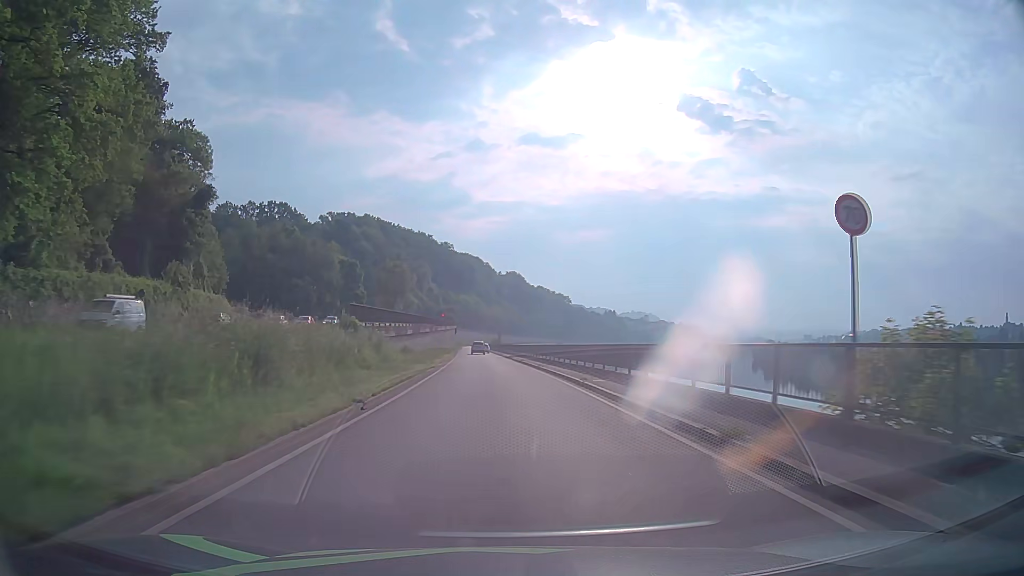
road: primary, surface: asphalt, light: Day
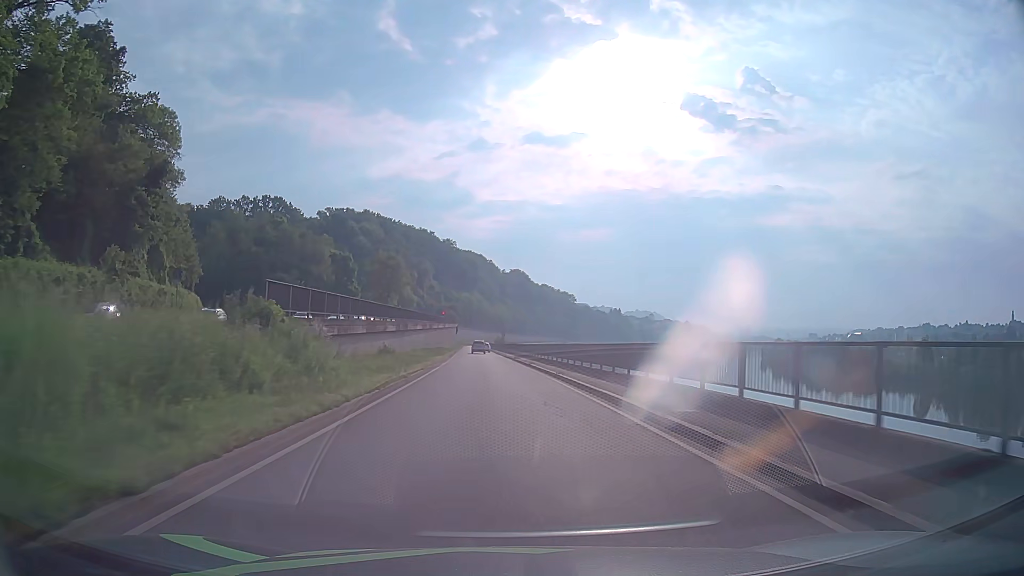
(0.0, +10.8) m; 0°
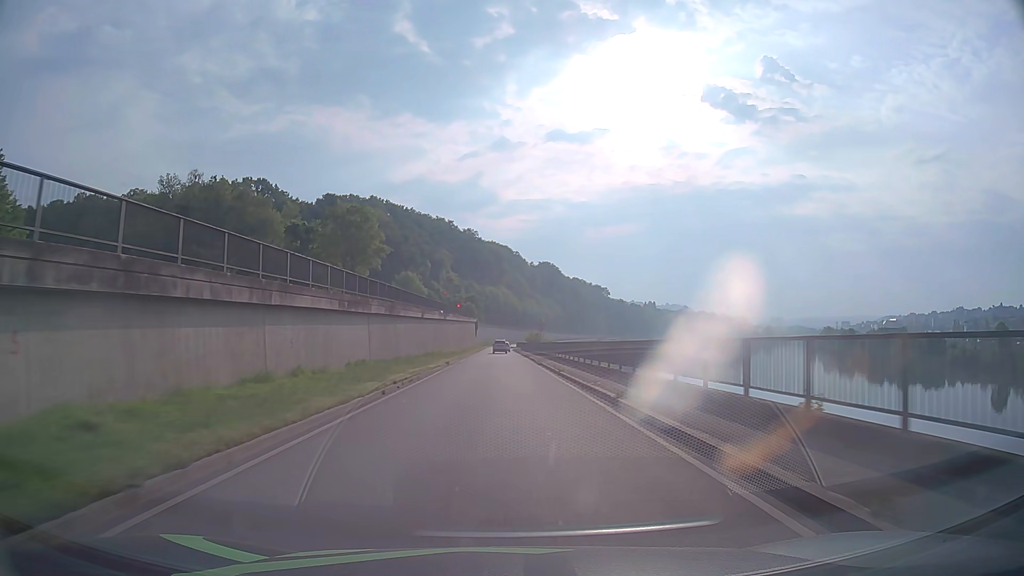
(-1.0, +43.2) m; -3°
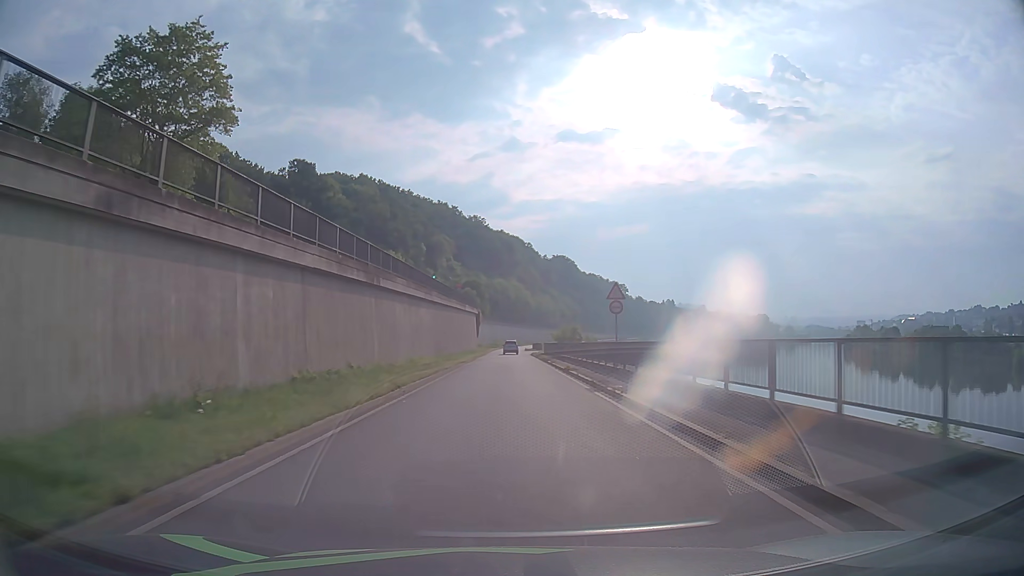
(-0.5, +43.1) m; -1°
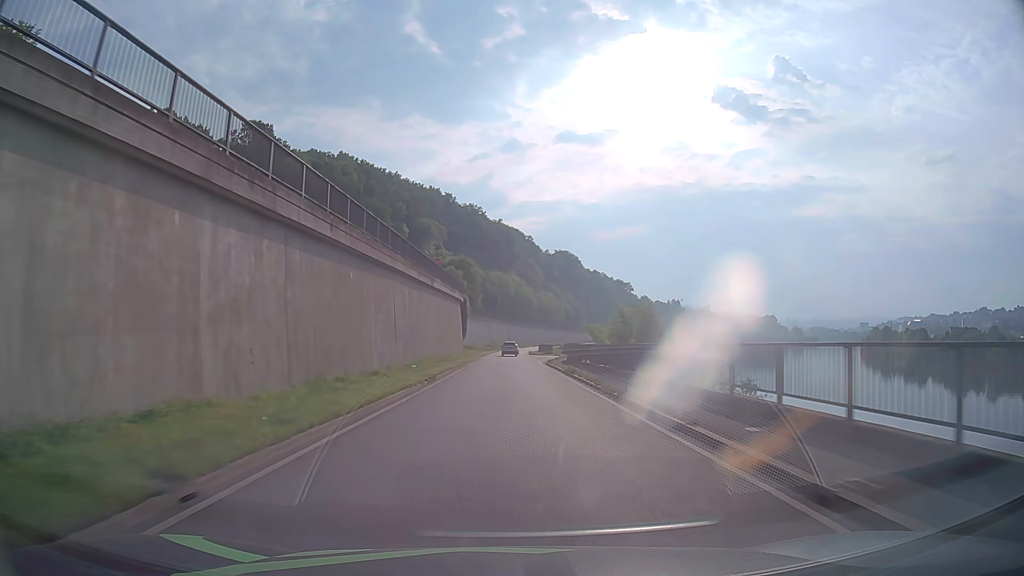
(0.0, +32.2) m; 0°
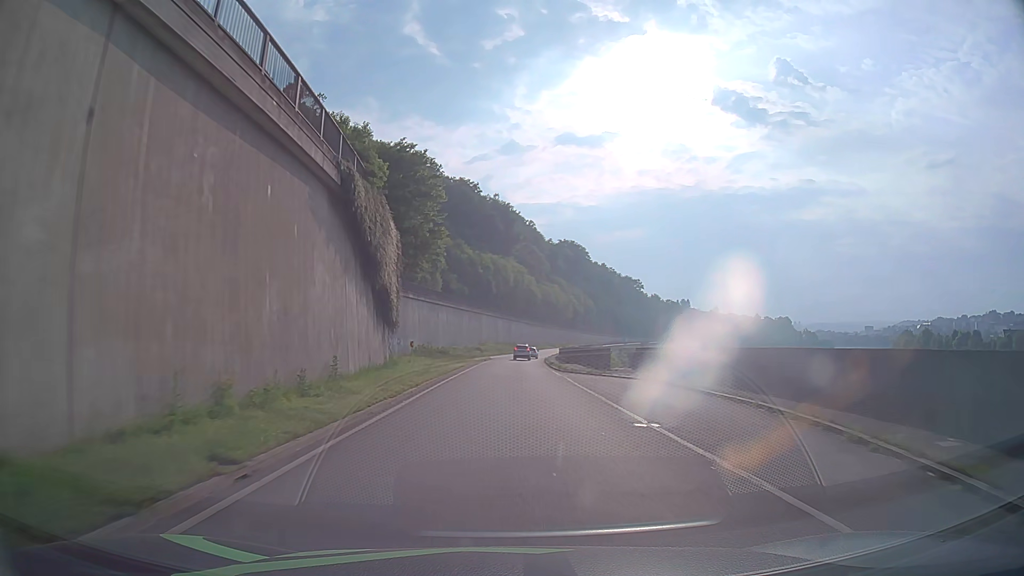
(-0.2, +53.6) m; 0°
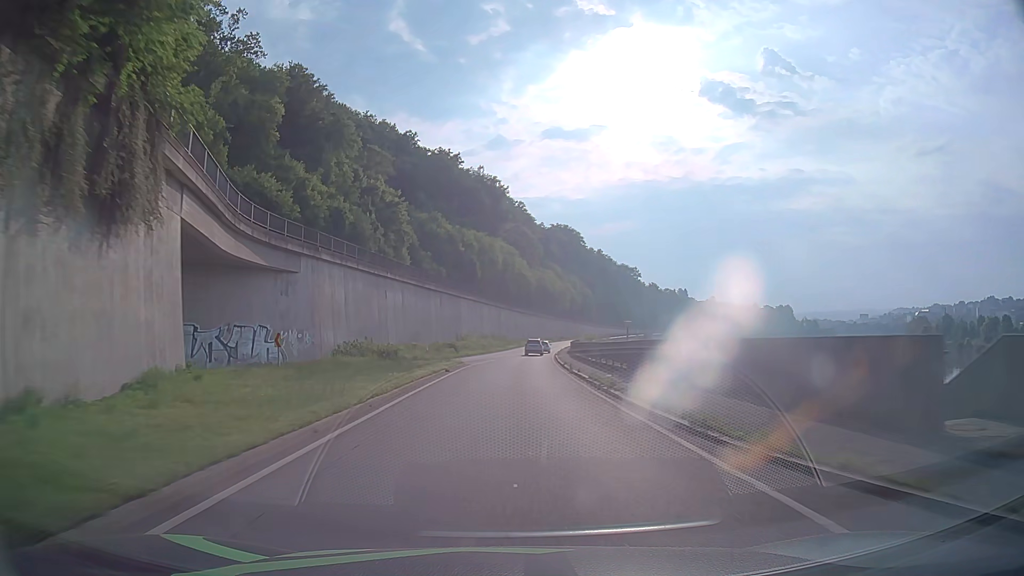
(+0.2, +32.2) m; +1°
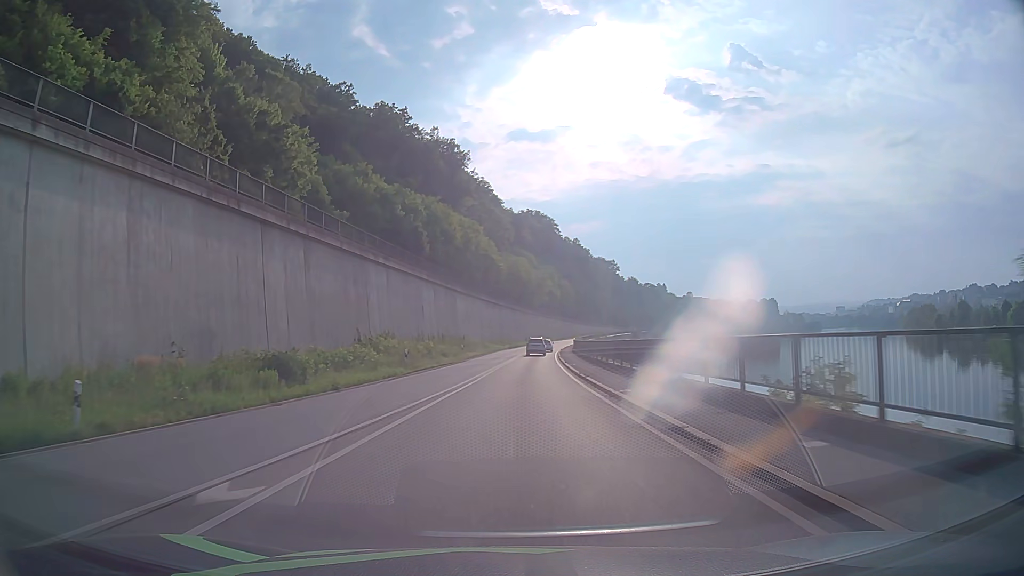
(+0.8, +43.1) m; +2°
(0, +10) (0, +20) (+1, +30) (+1, +40) (+2, +50) (+2, +60) (+3, +70) (+4, +80) (+5, +90) (+6, +100) m
